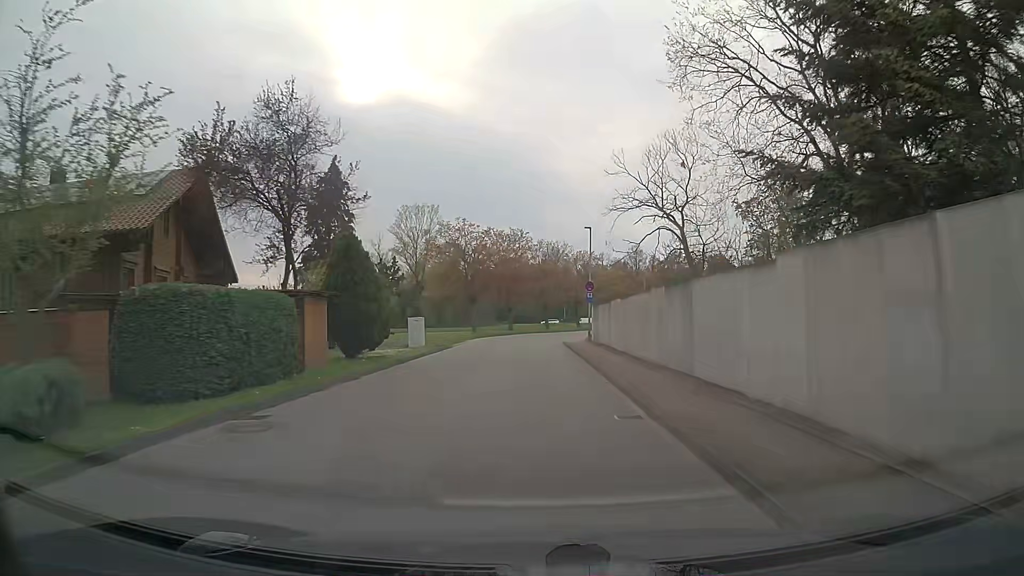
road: unclassified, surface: asphalt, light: Day
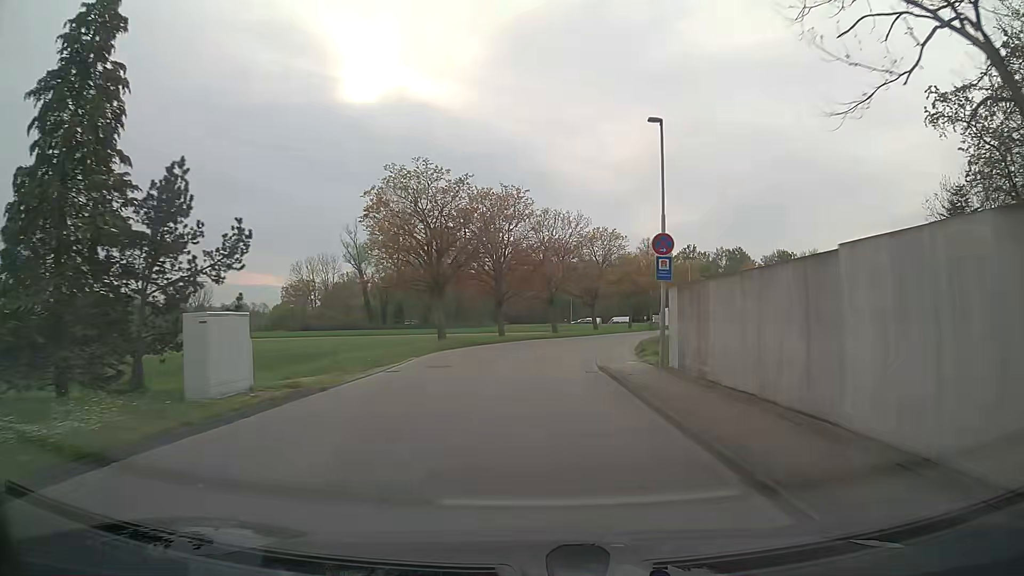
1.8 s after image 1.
(0.0, +21.7) m; 0°
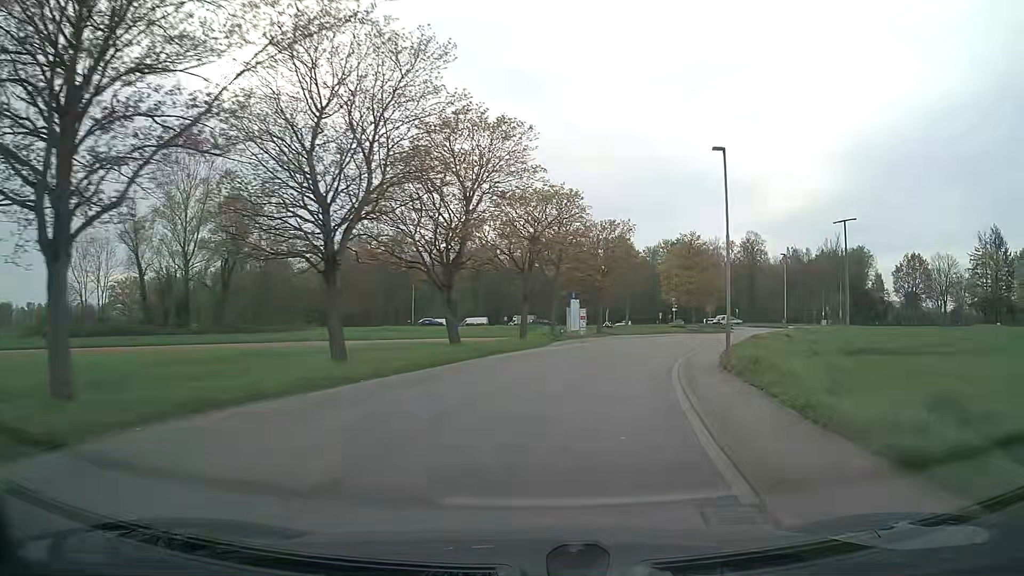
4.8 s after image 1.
(+2.6, +36.3) m; +12°
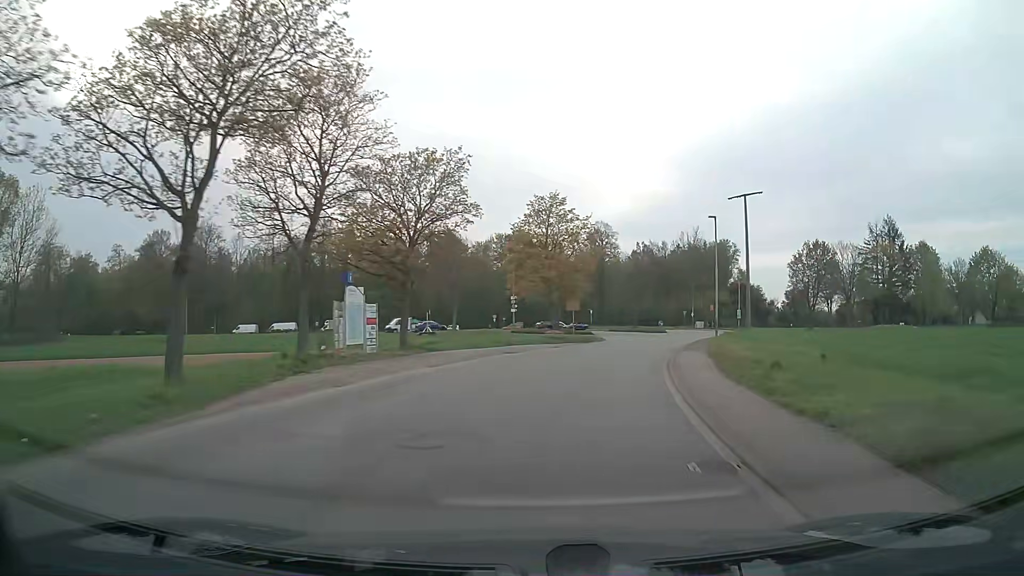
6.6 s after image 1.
(+2.8, +21.8) m; +15°
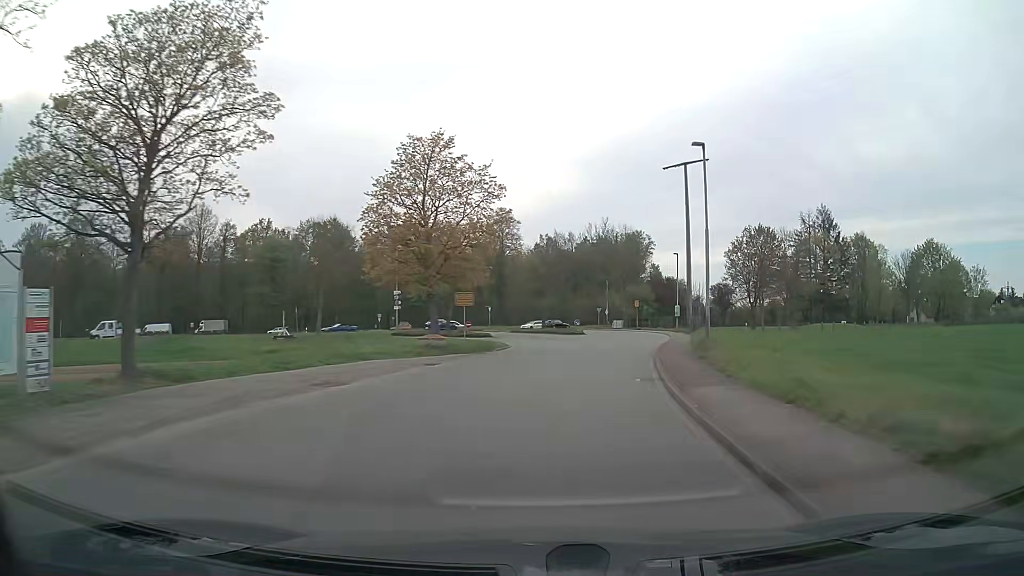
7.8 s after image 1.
(+1.1, +14.6) m; +8°
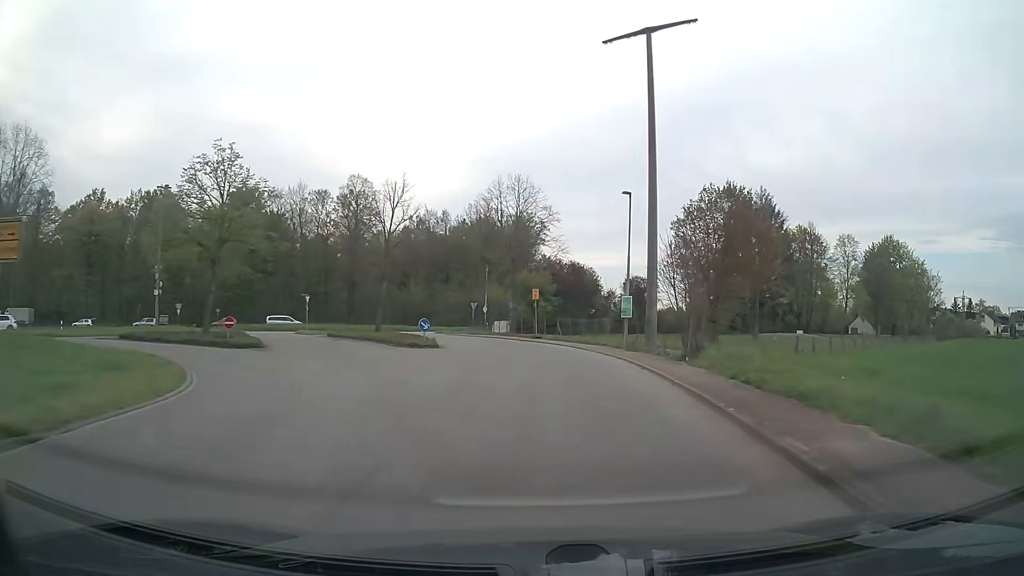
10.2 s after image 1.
(+3.1, +28.3) m; +10°
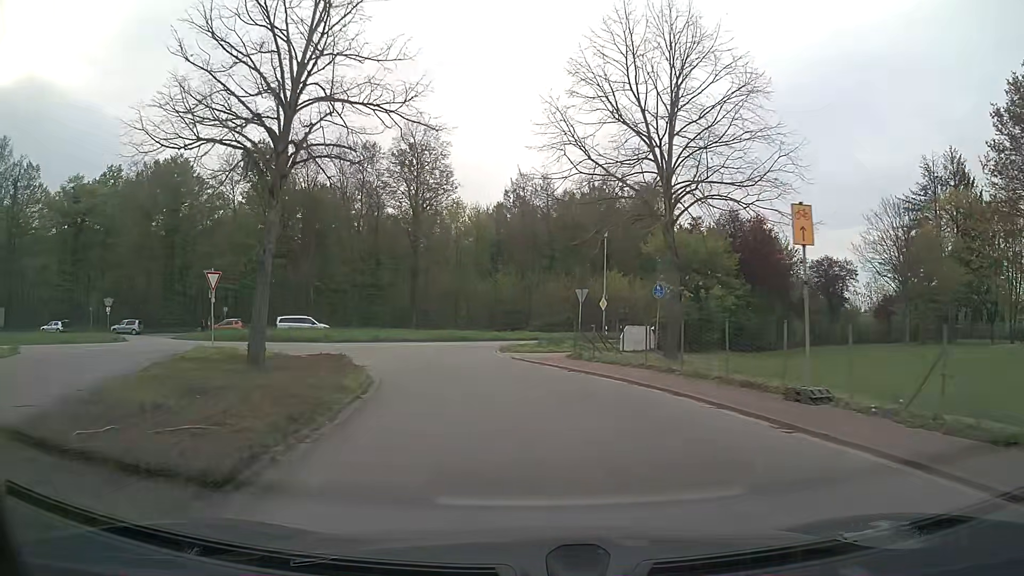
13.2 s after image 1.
(-1.8, +30.2) m; -10°
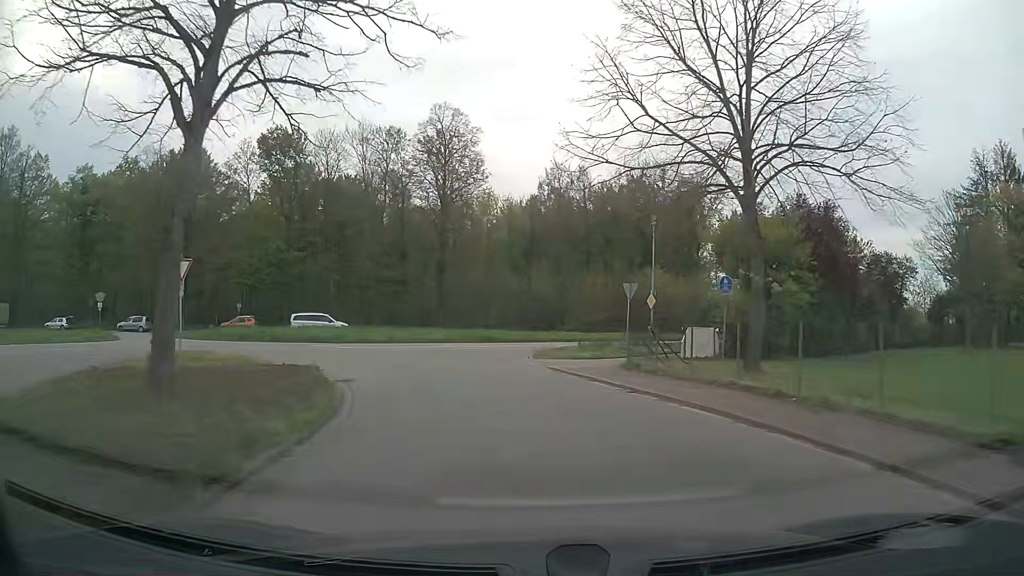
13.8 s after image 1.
(-0.1, +4.9) m; -2°
(-1, +10) (-5, +19) (-14, +23) (-23, +20) (-32, +15) (-39, +8) (-47, +2) (-55, -4) (-63, -10) (-71, -16) m
